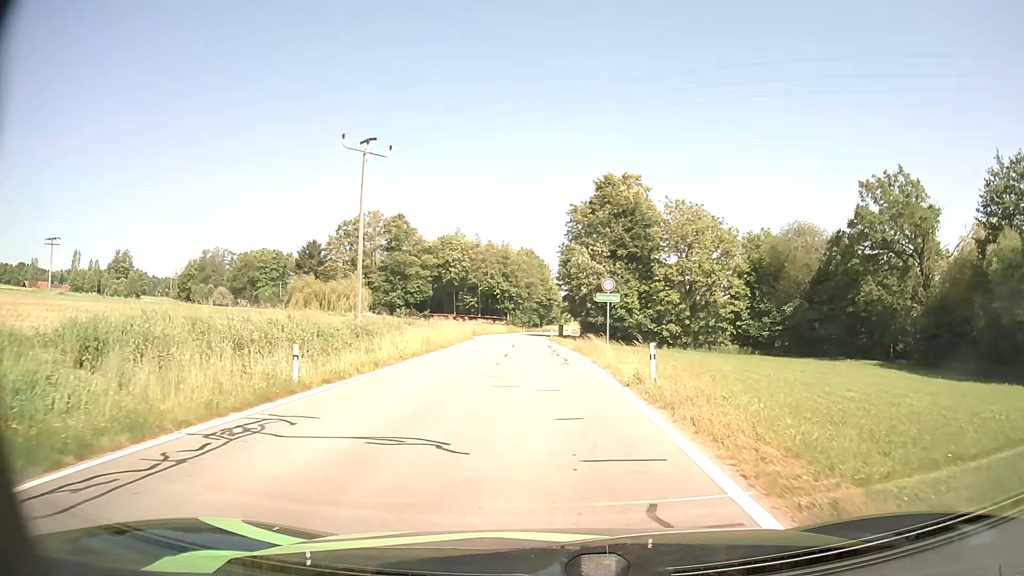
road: tertiary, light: Day
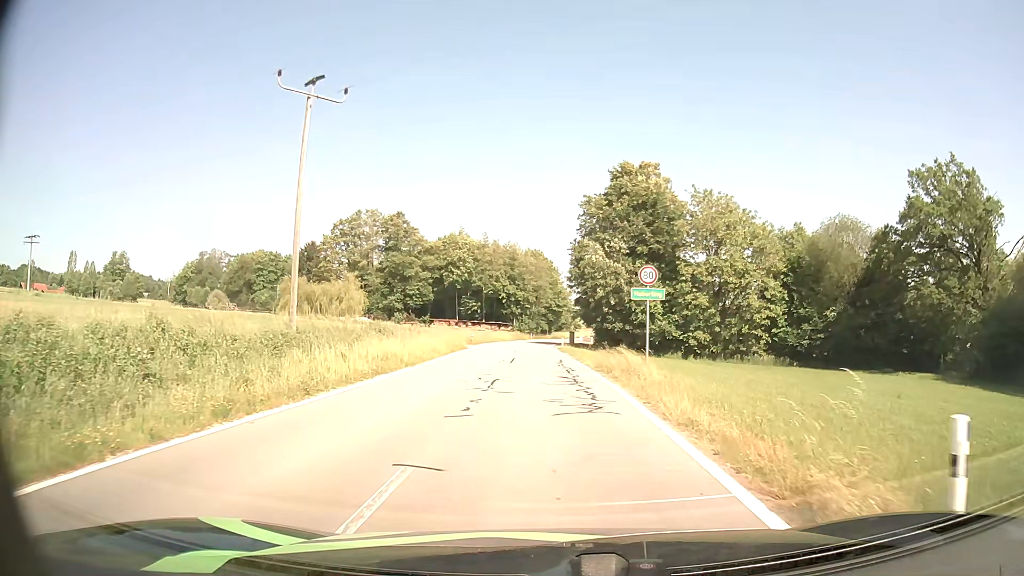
(-0.1, +9.8) m; -1°
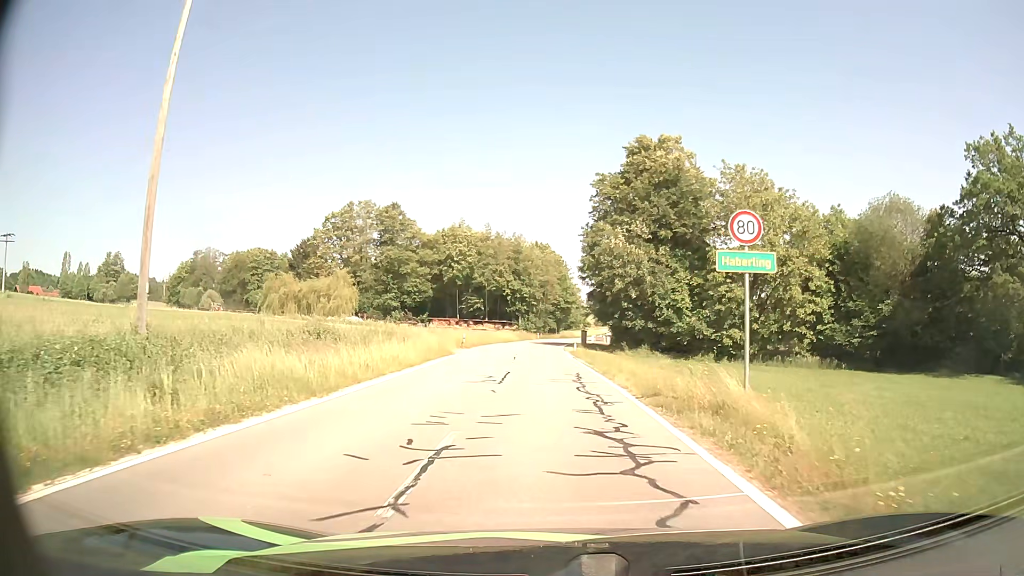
(0.0, +10.1) m; 0°
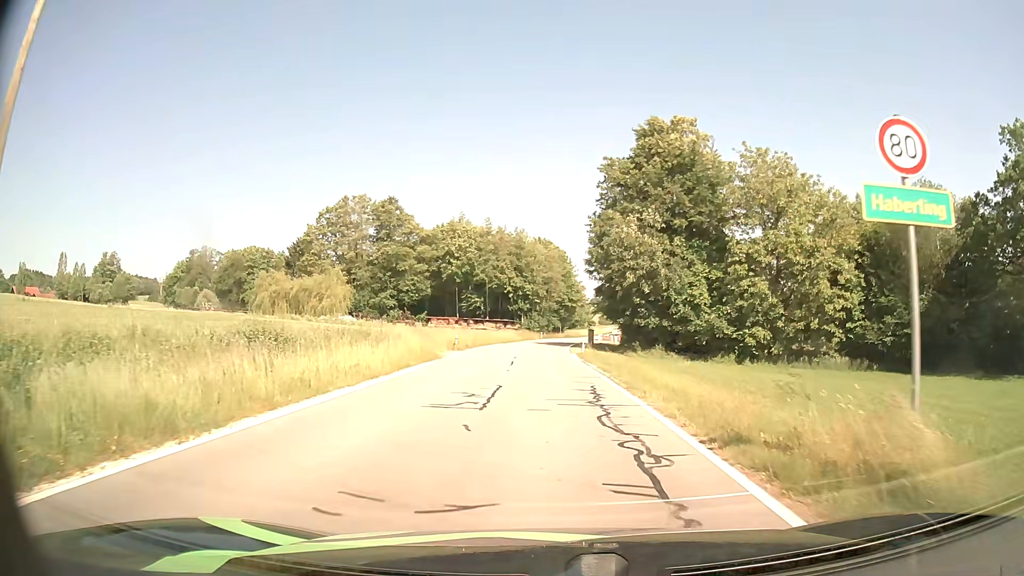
(0.0, +5.5) m; 0°
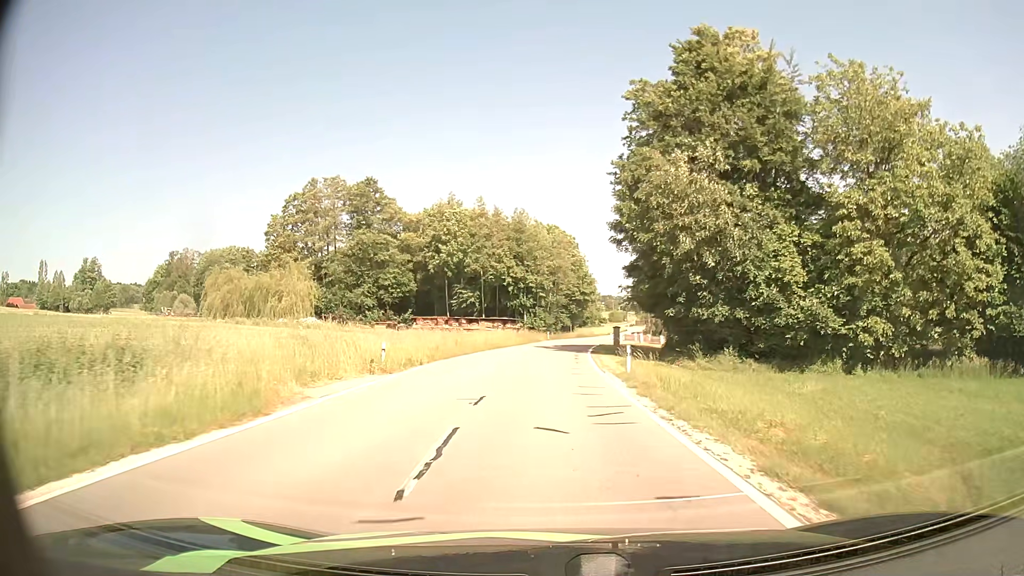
(0.0, +18.9) m; -1°
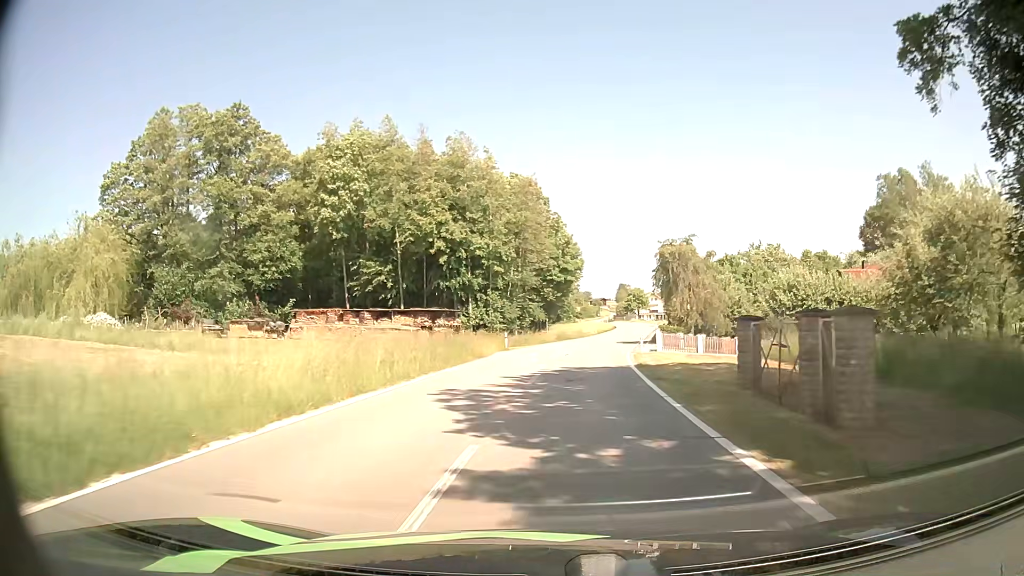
(+0.3, +38.0) m; +2°
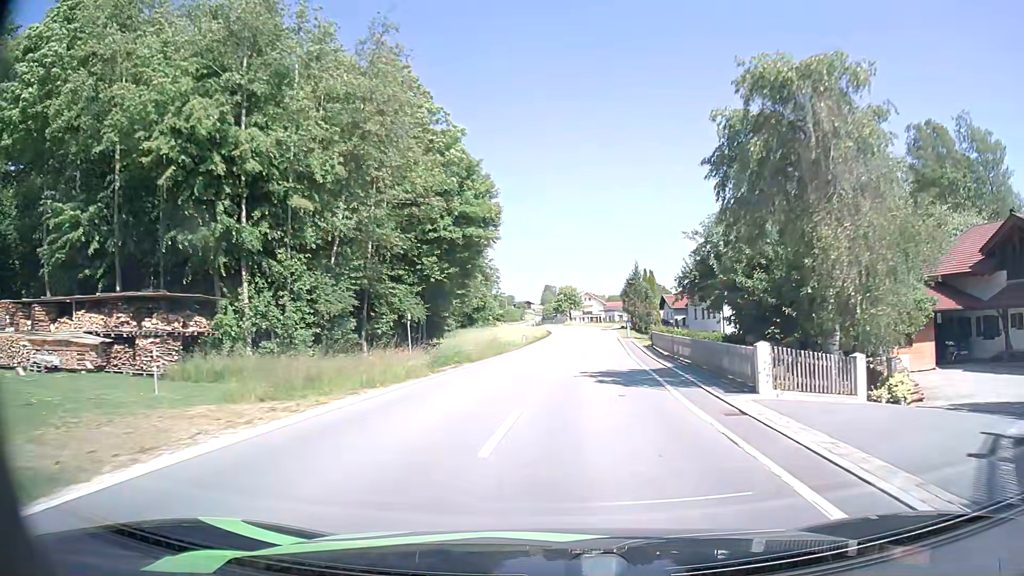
(+2.0, +32.7) m; +7°
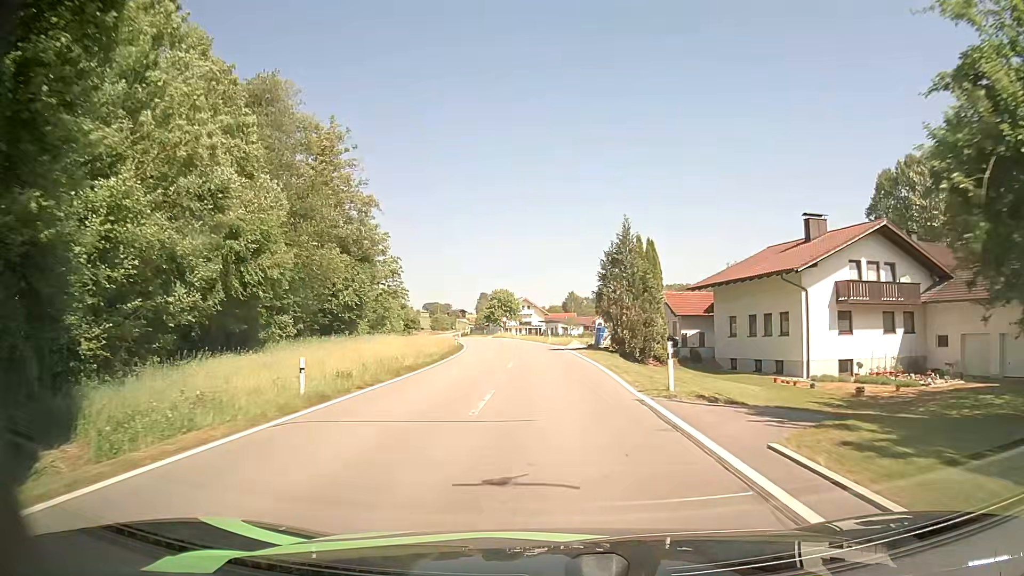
(+1.8, +33.4) m; +5°
(0, +10) (0, +20) (0, +30) (-1, +40) (-2, +50) (-3, +60) (-4, +70) (-6, +80) (-8, +89) (-10, +99) m
